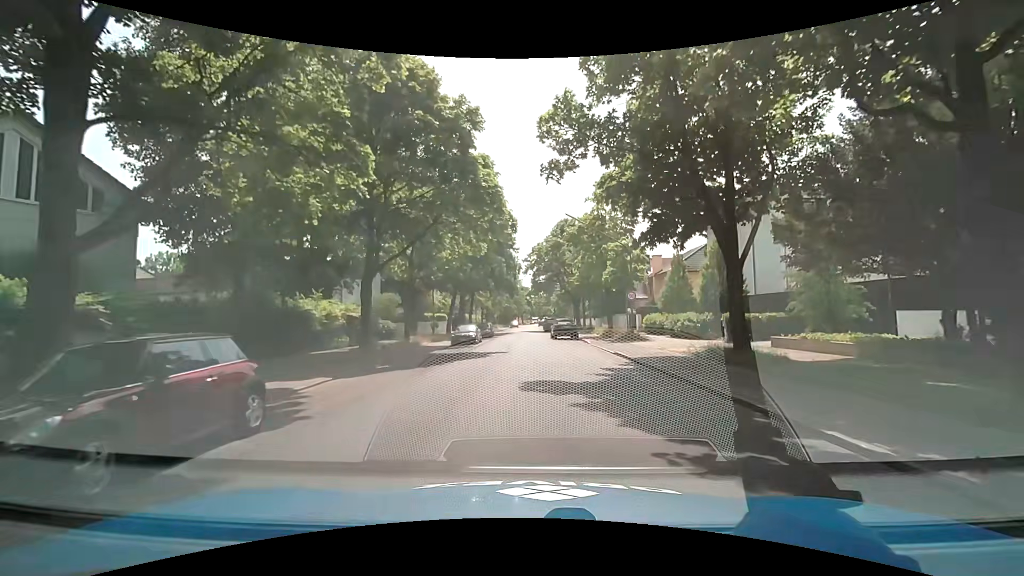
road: residential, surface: asphalt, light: Day
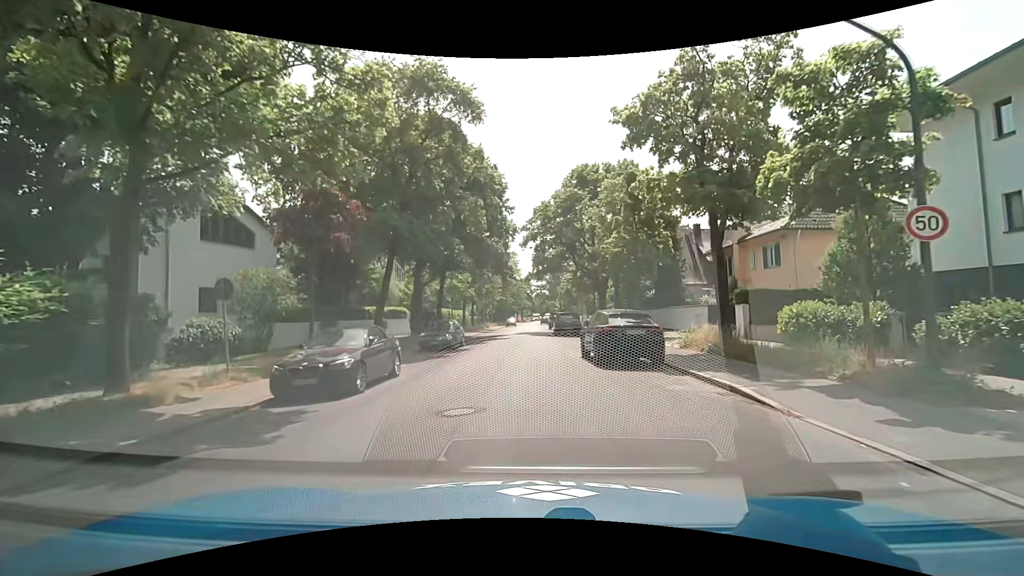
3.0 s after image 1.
(-0.1, +23.4) m; 0°
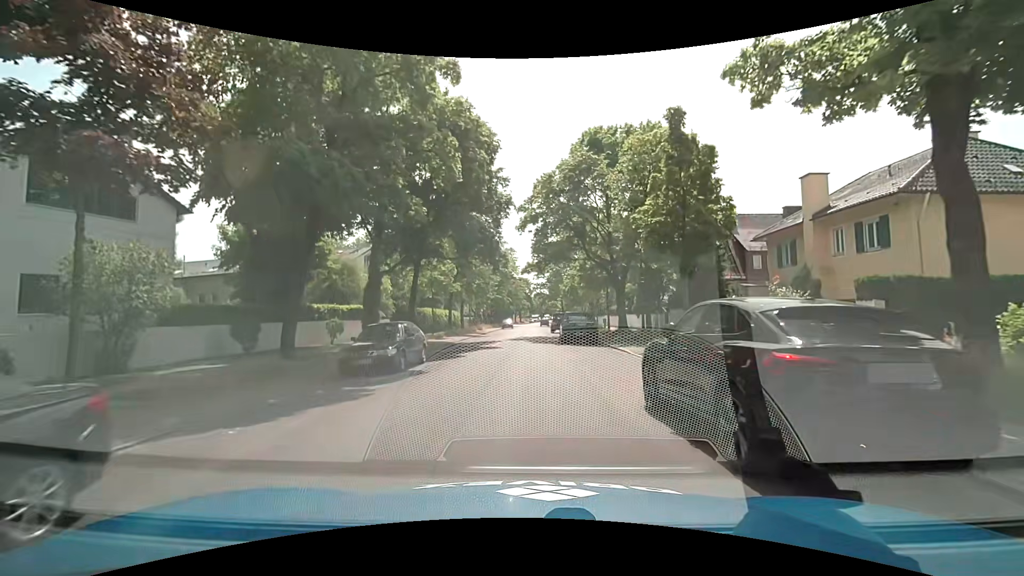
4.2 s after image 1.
(0.0, +9.5) m; 0°
(0, +10) (0, +20) (0, +30) (0, +40) (0, +50) (0, +60) (0, +70) (0, +80) (0, +90) (0, +100) m
